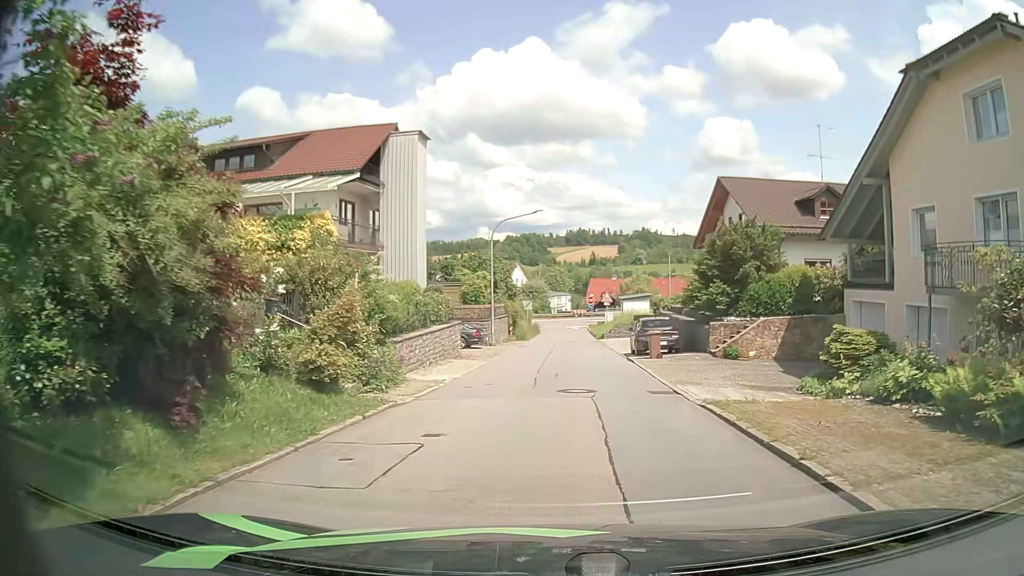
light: Day
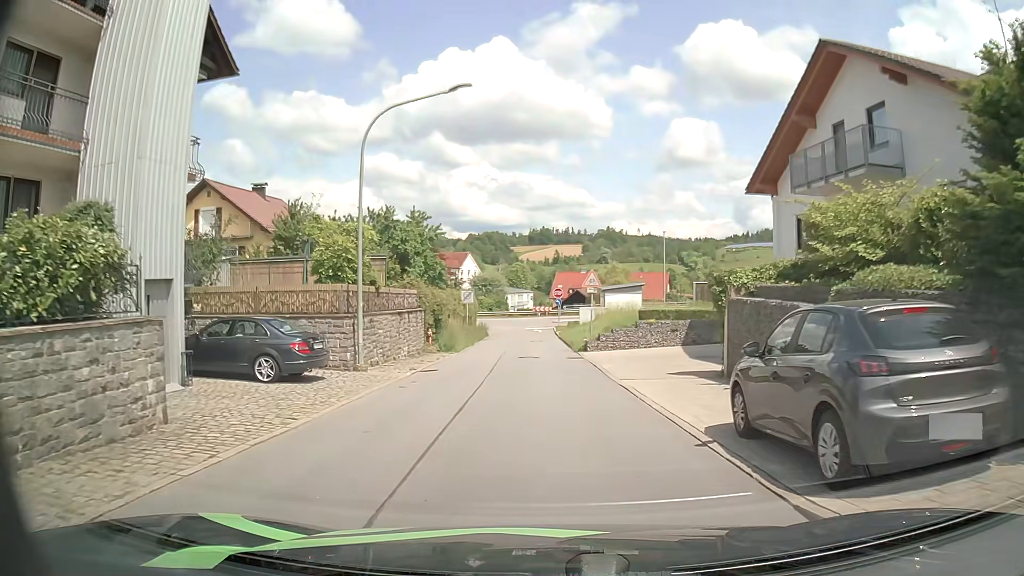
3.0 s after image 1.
(+1.0, +20.6) m; +3°
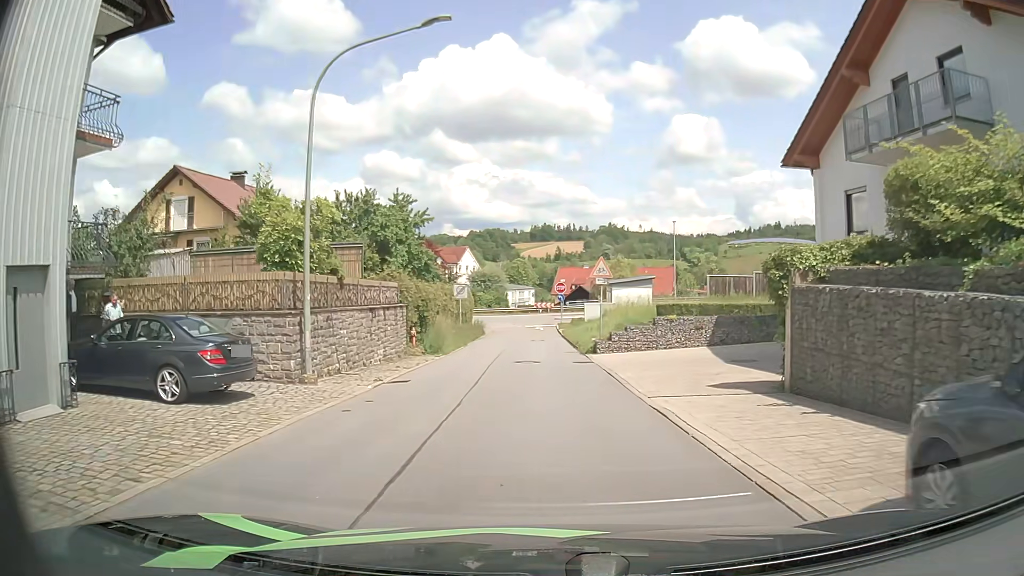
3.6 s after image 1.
(0.0, +4.2) m; 0°
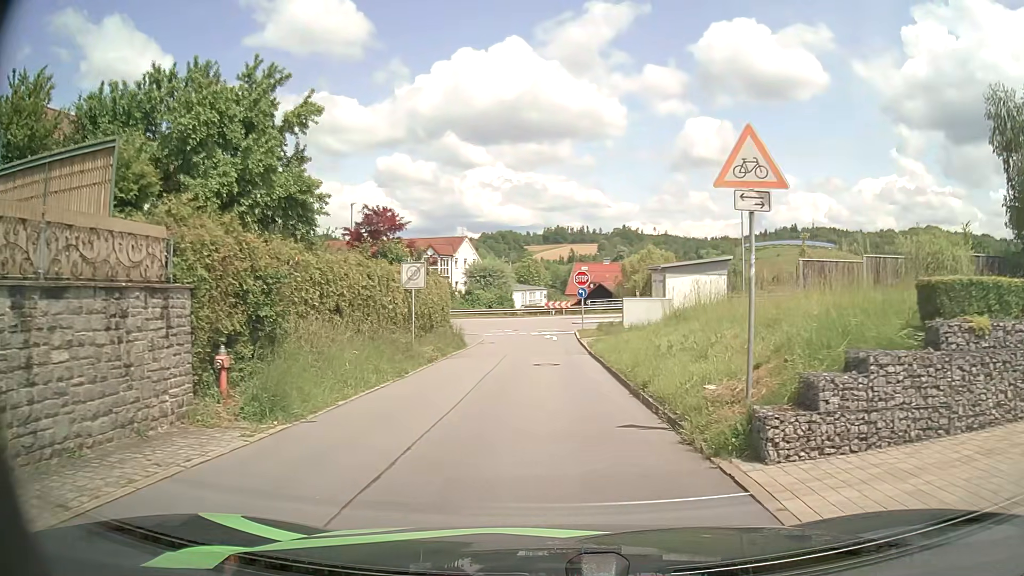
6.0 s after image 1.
(-0.2, +17.0) m; -2°
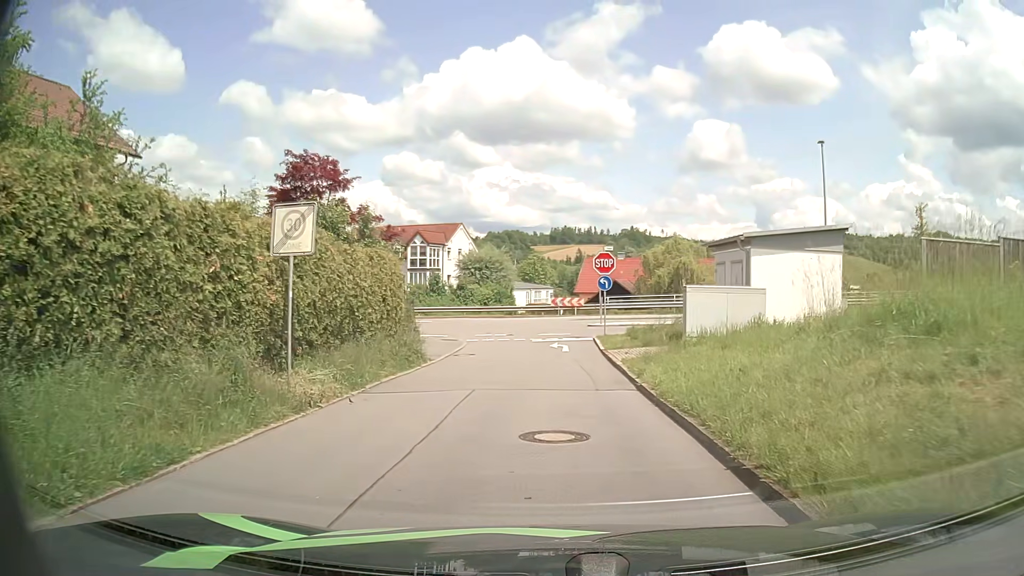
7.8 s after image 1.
(+0.1, +11.5) m; 0°
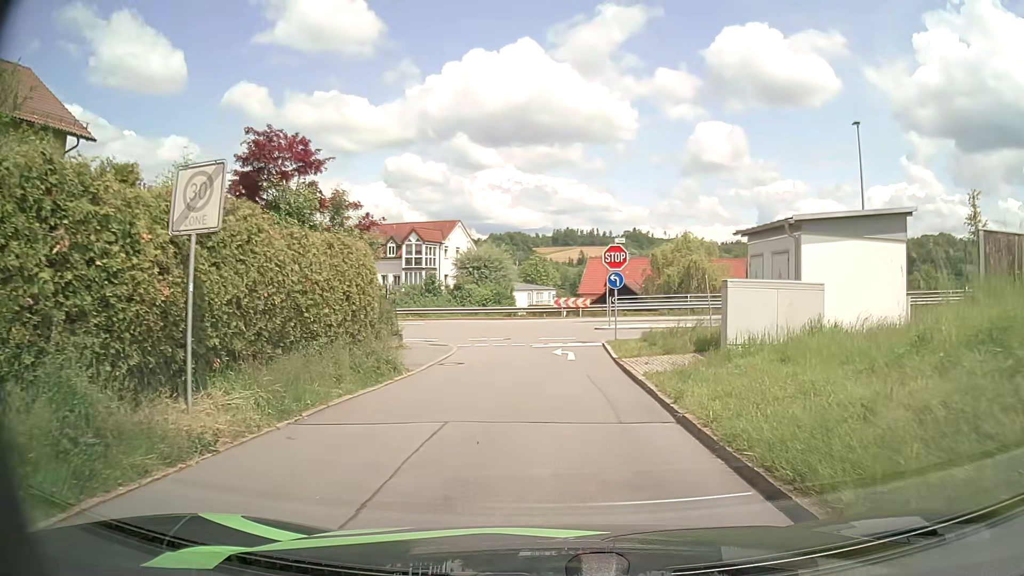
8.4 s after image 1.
(0.0, +3.5) m; -1°
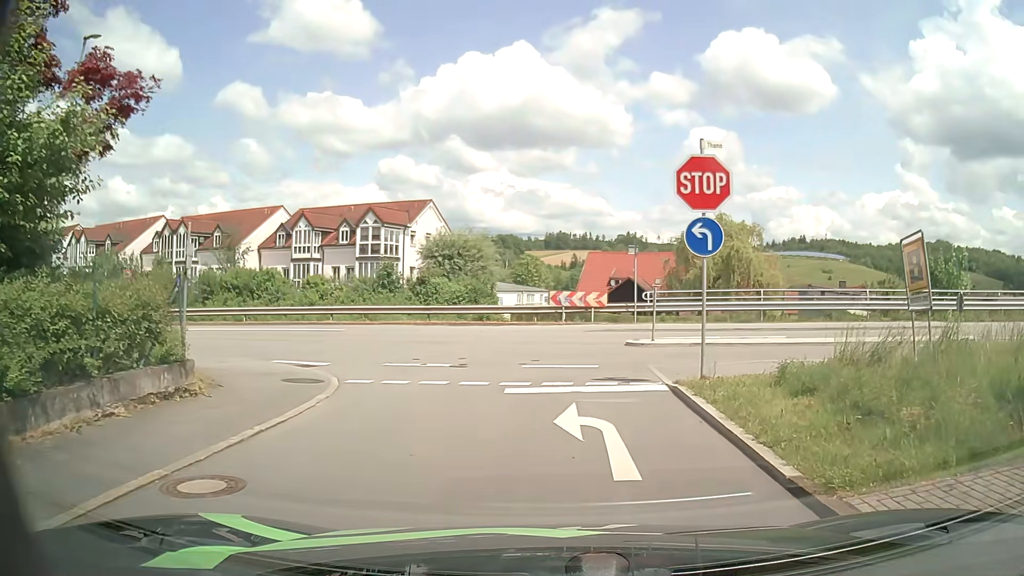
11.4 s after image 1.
(-0.1, +13.9) m; +1°
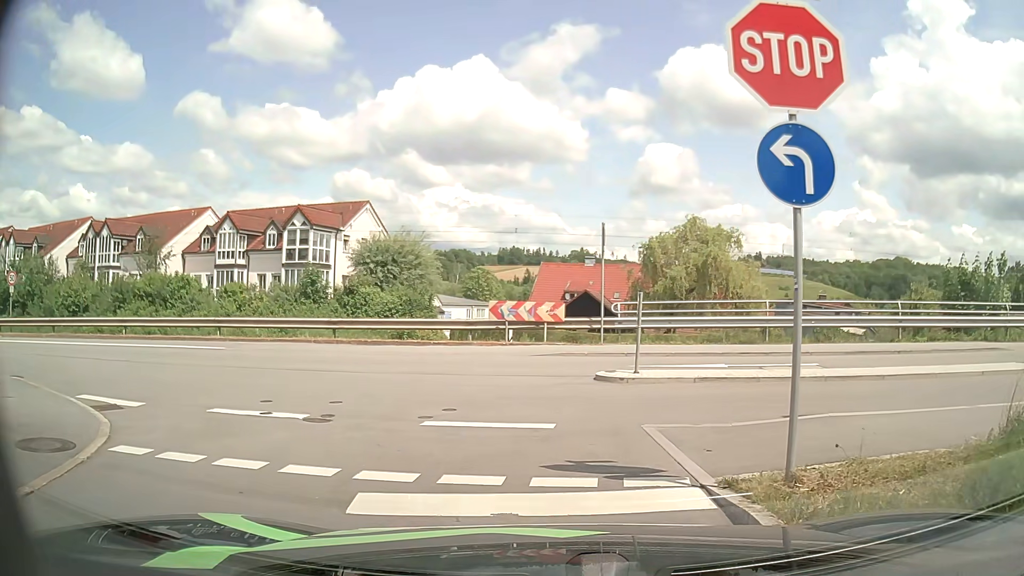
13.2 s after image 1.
(+0.2, +5.7) m; +3°
(-1, +10) (-8, +16) (-18, +18) (-28, +18) (-38, +19) (-48, +19) (-58, +19) (-68, +19) (-78, +19) (-88, +18) m
